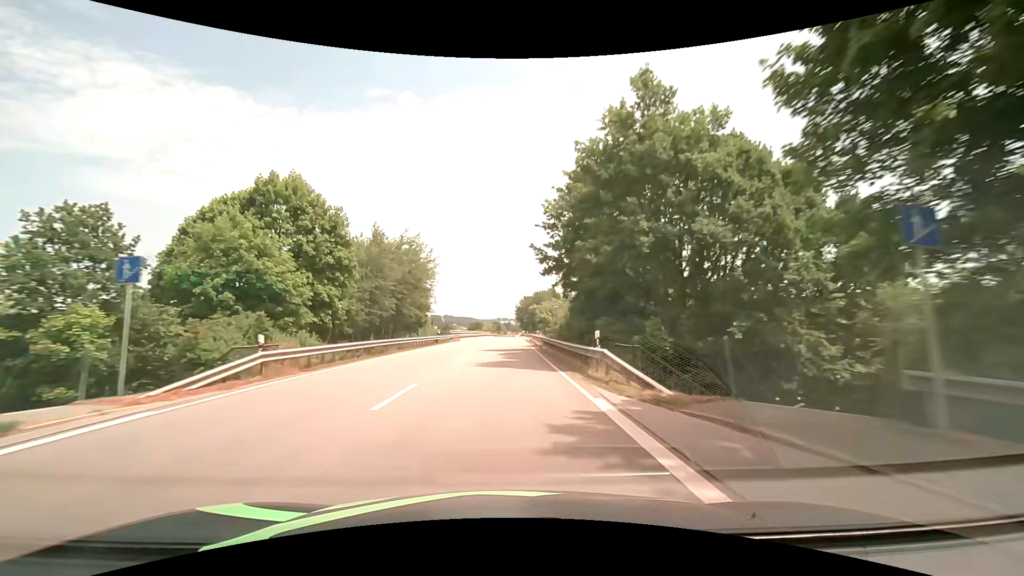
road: primary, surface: asphalt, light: Day
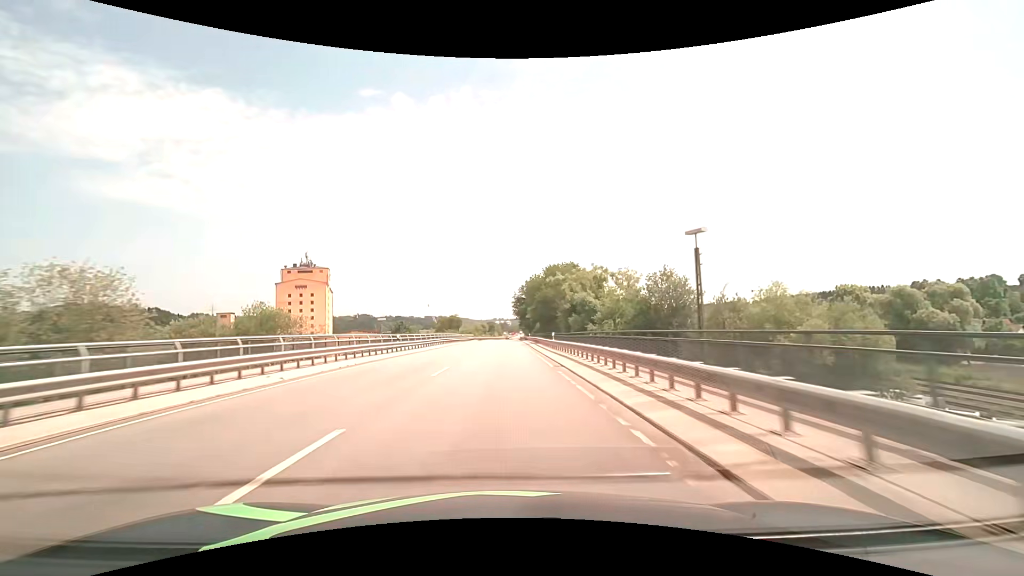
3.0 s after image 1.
(+0.4, +65.8) m; 0°
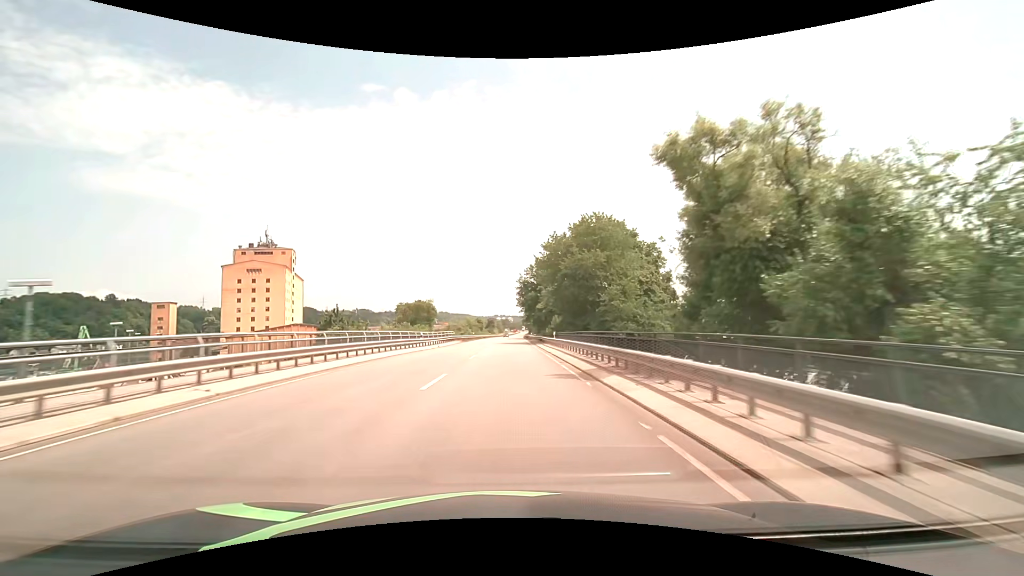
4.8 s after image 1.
(-0.1, +40.0) m; 0°
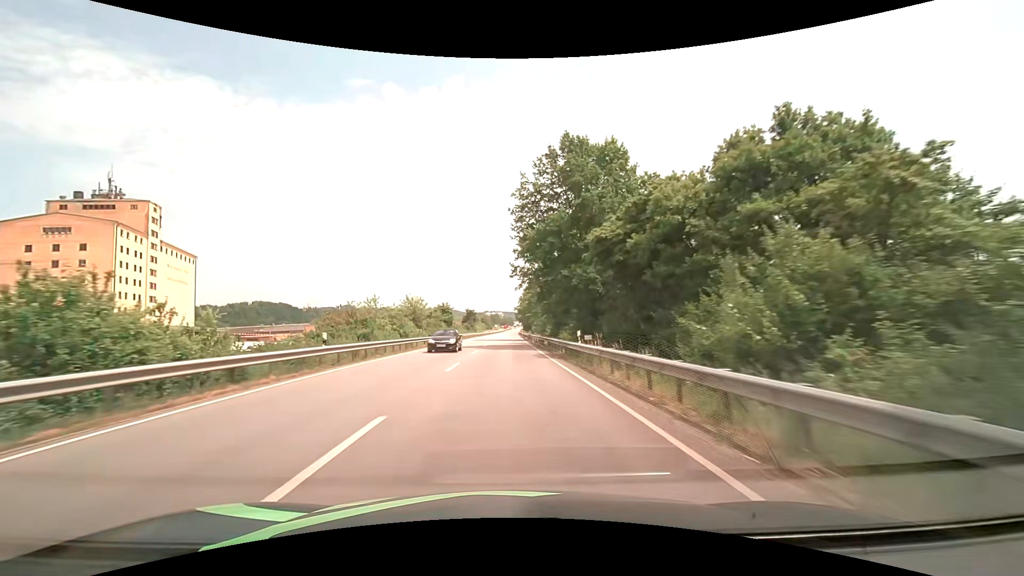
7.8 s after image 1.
(+0.8, +67.7) m; +1°
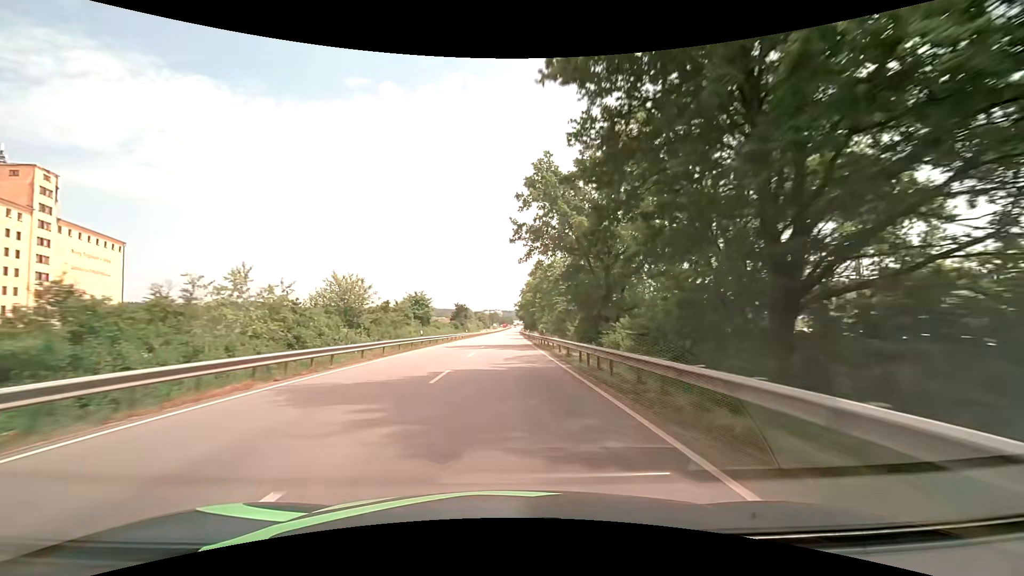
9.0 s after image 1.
(+0.1, +27.6) m; 0°
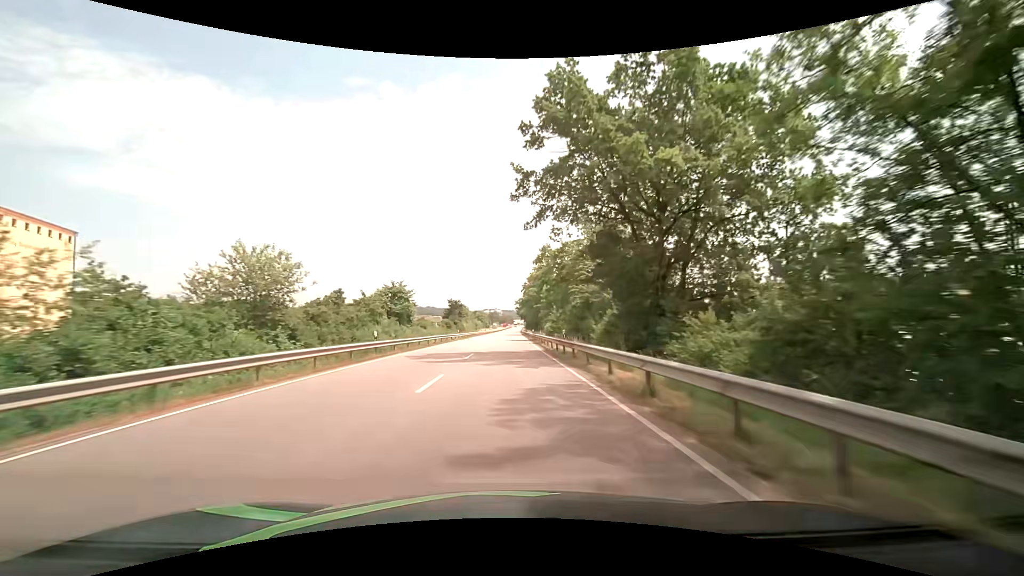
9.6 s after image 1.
(0.0, +13.9) m; 0°
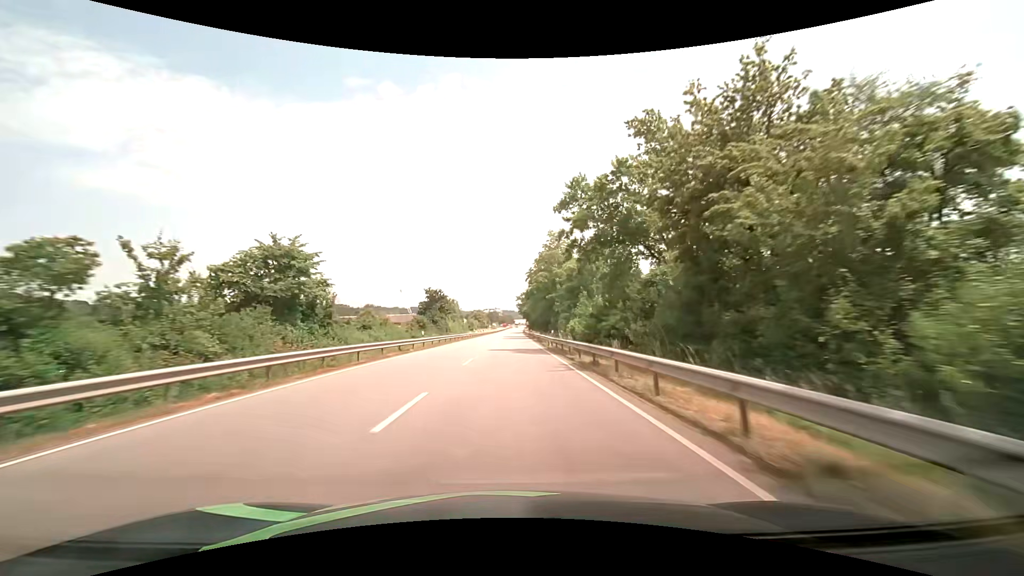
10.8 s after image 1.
(0.0, +28.0) m; 0°
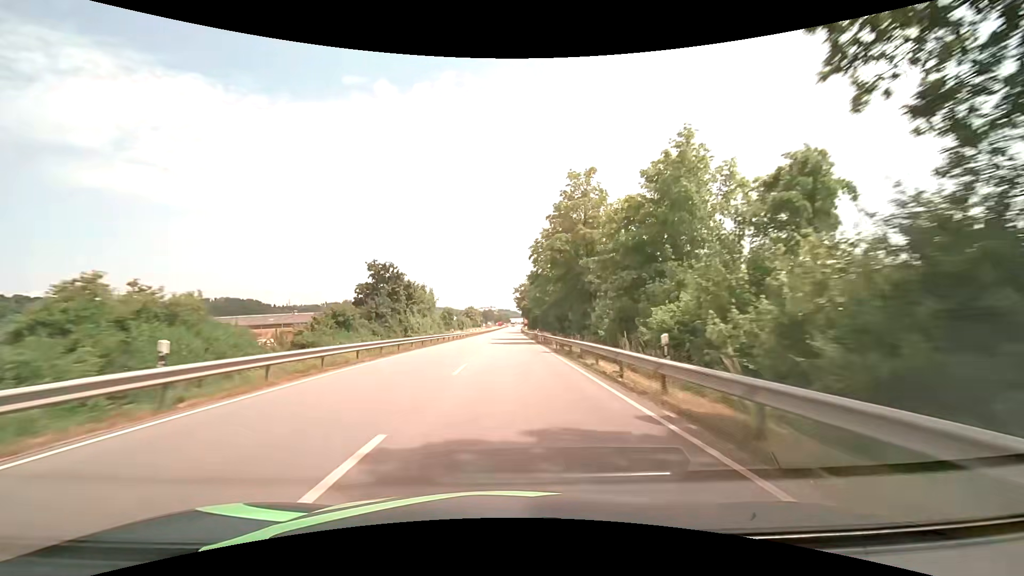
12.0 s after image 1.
(0.0, +28.3) m; 0°
(0, +10) (0, +20) (0, +30) (0, +40) (0, +50) (0, +60) (+1, +70) (+1, +80) (+1, +90) (+1, +100) m
